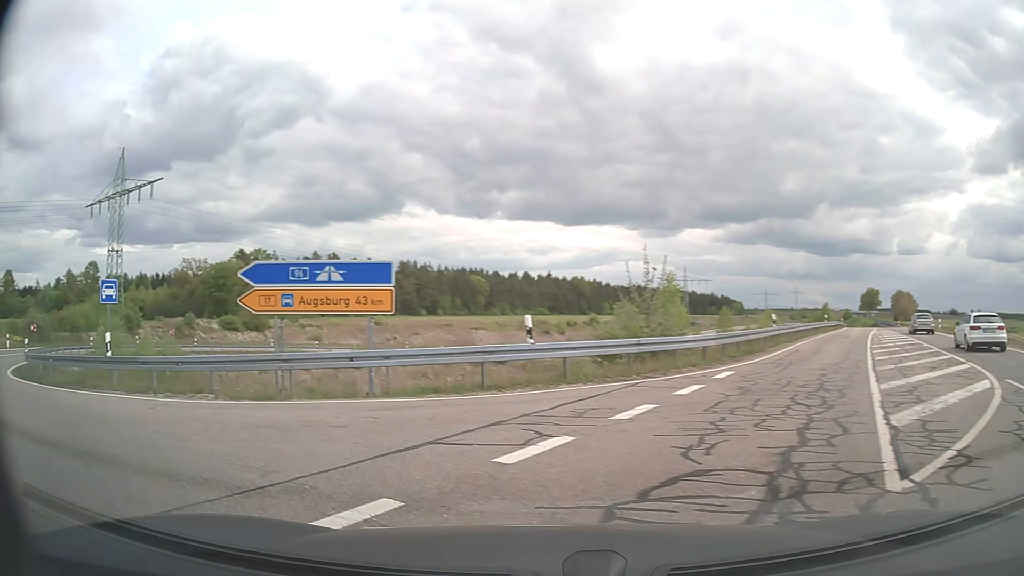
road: trunk_link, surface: asphalt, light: Day
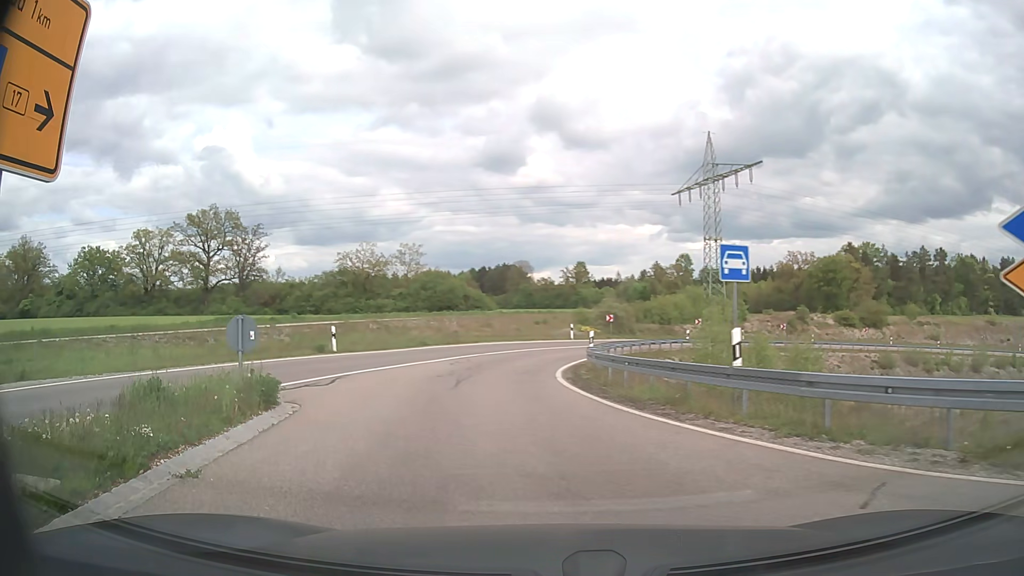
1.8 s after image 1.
(-3.3, +6.1) m; -51°
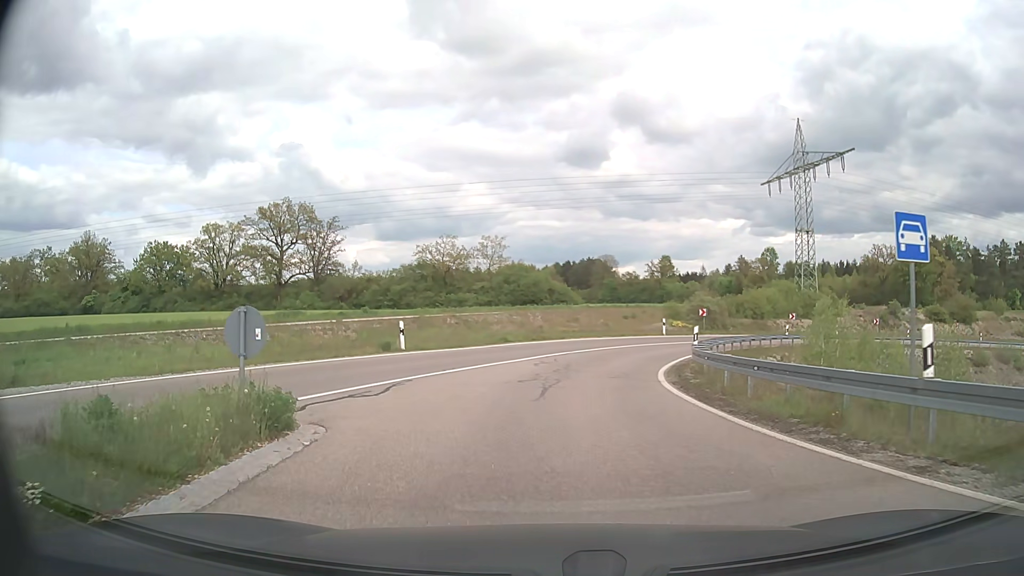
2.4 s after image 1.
(-0.2, +3.1) m; -8°
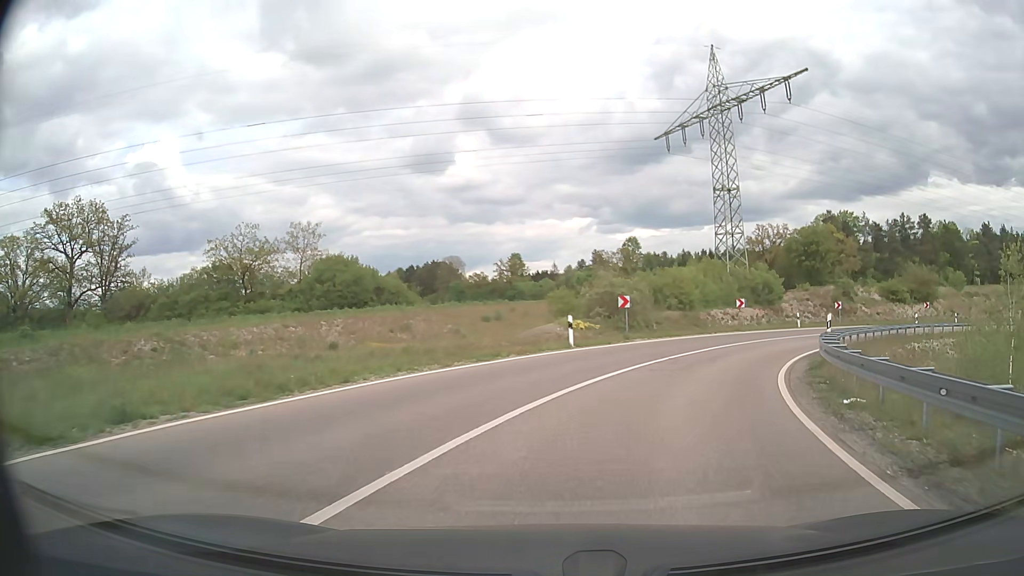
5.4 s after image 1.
(+1.4, +22.7) m; +12°
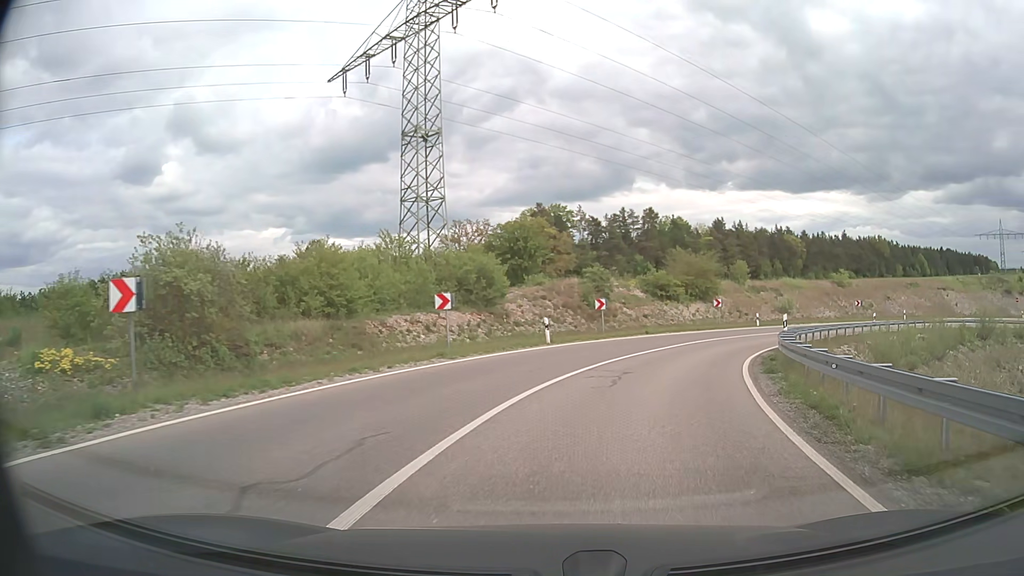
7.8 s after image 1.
(+4.7, +20.1) m; +26°
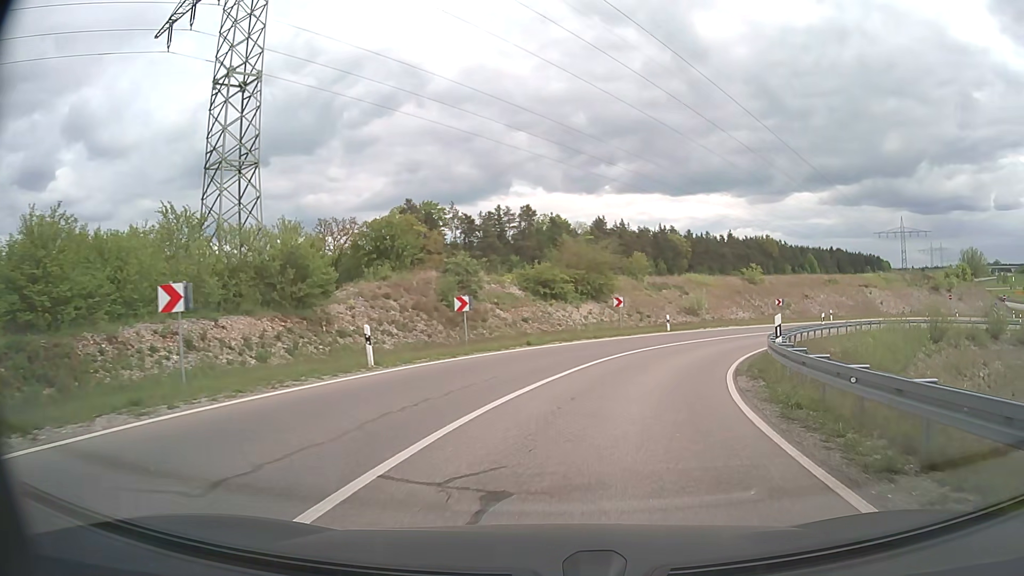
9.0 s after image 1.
(+1.0, +10.3) m; +10°
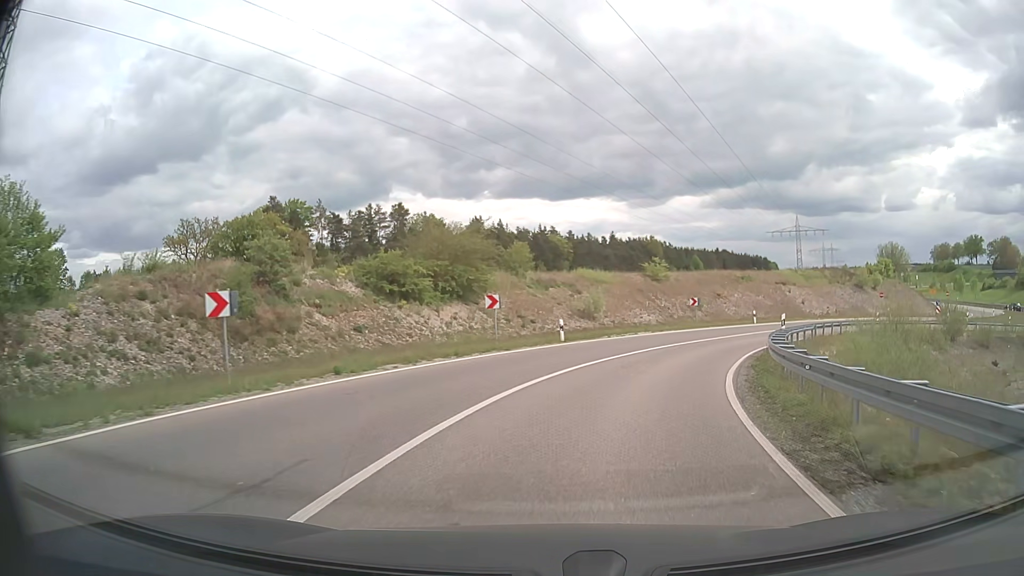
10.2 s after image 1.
(+1.0, +10.7) m; +10°
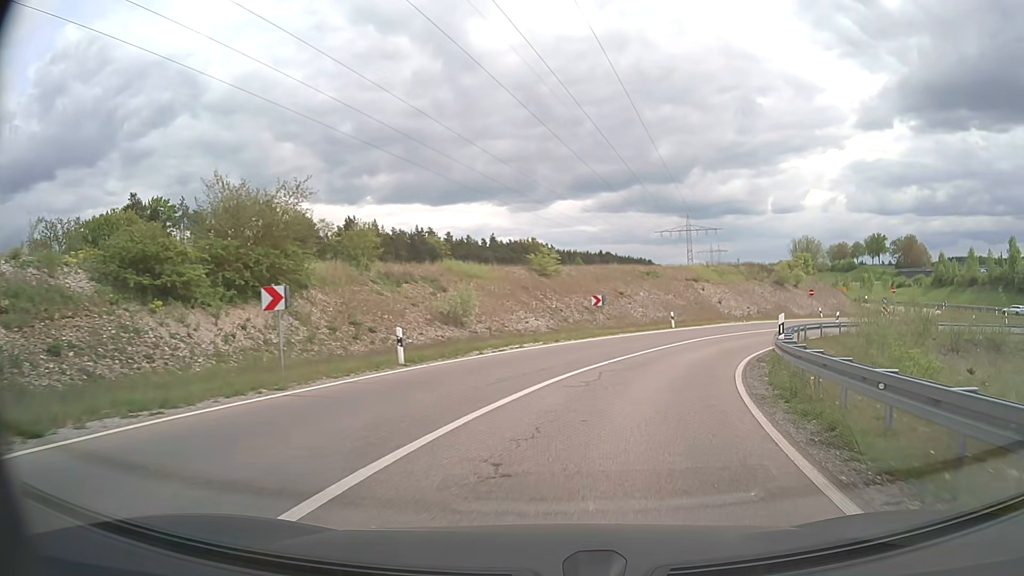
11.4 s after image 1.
(+1.0, +11.2) m; +10°
(+1, +10) (+3, +20) (+7, +29) (+13, +37) (+20, +44) (+29, +48) (+39, +49) (+49, +46) (+56, +40) (+62, +31) m
